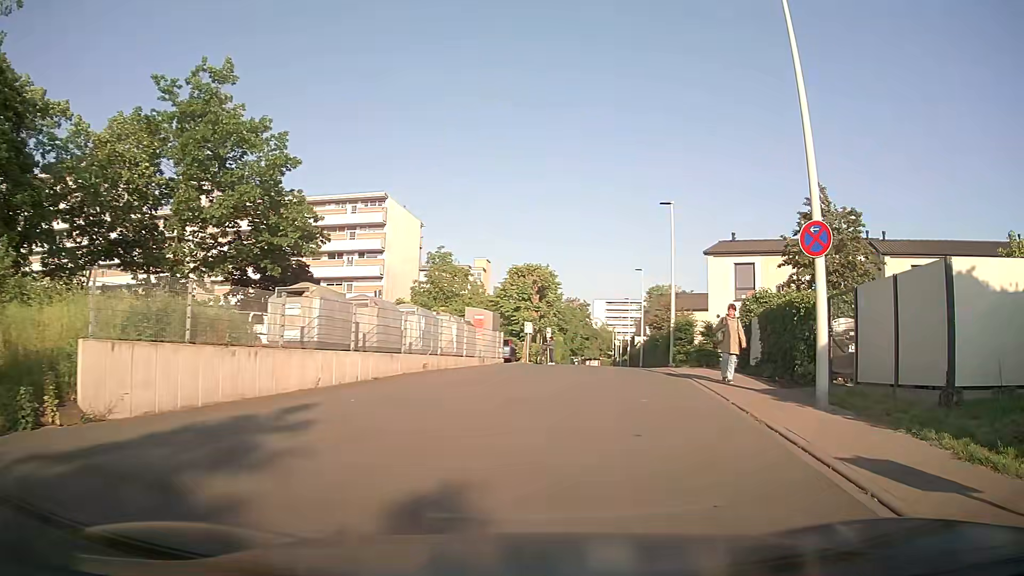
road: residential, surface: asphalt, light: Day
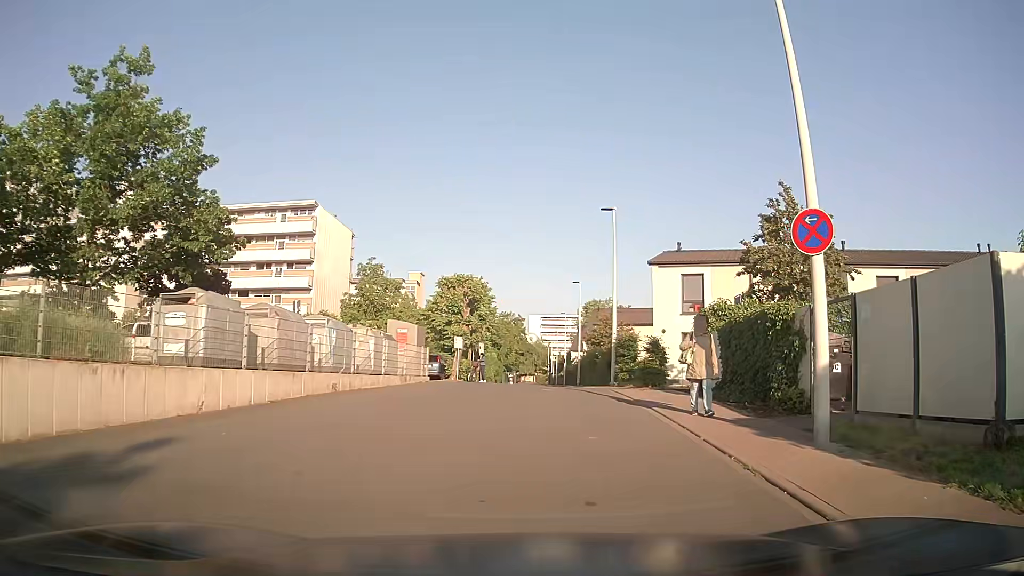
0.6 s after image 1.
(+0.2, +2.6) m; +7°
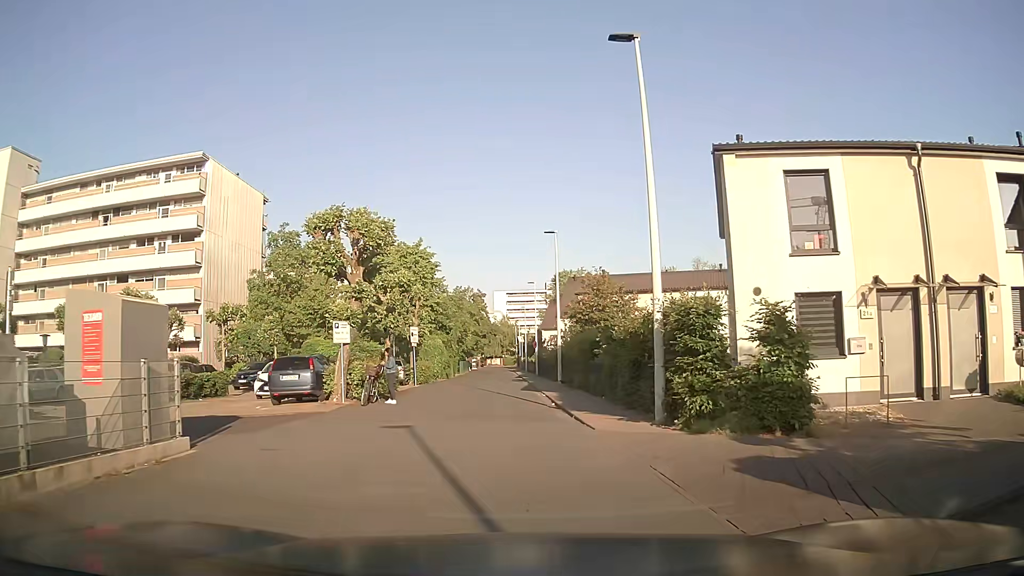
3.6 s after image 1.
(+0.7, +17.2) m; +3°
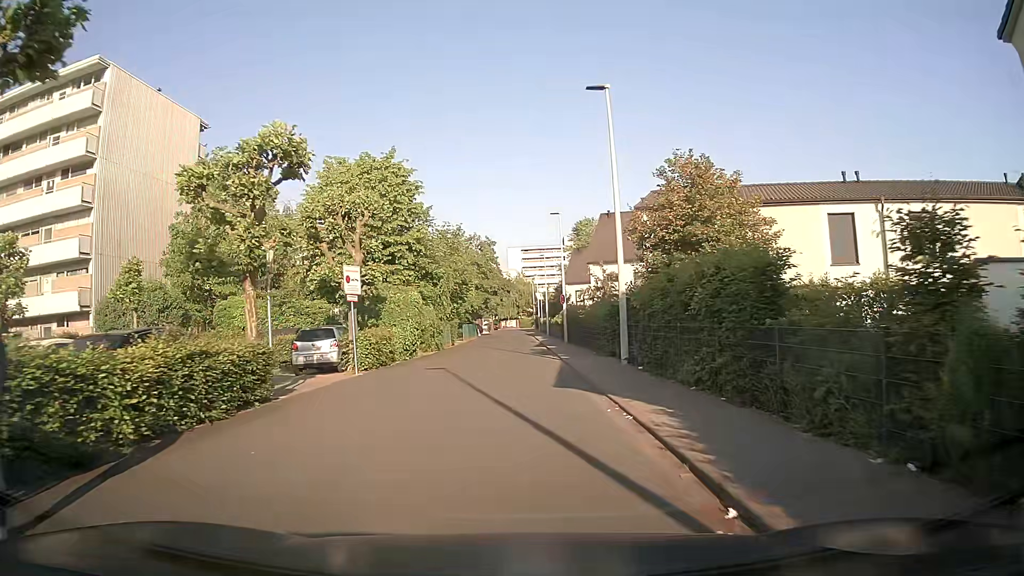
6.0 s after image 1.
(-0.6, +16.6) m; -2°
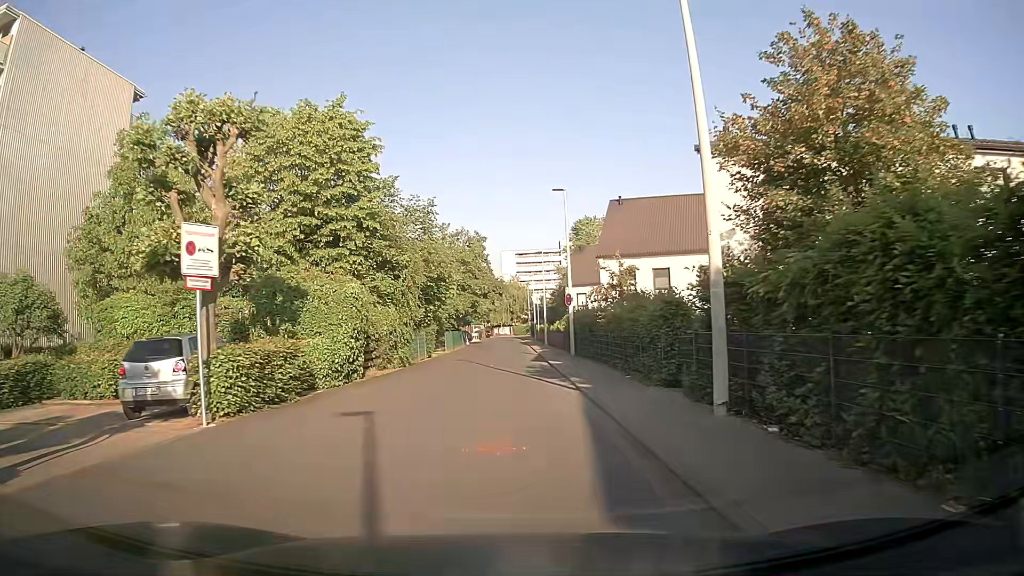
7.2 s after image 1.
(0.0, +9.5) m; +1°
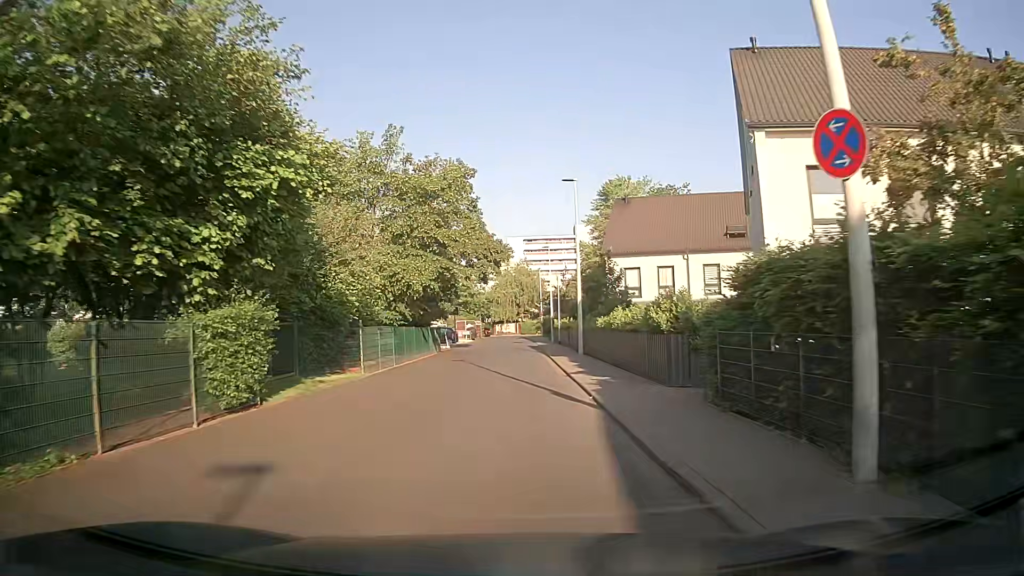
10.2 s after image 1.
(-0.3, +27.2) m; -1°
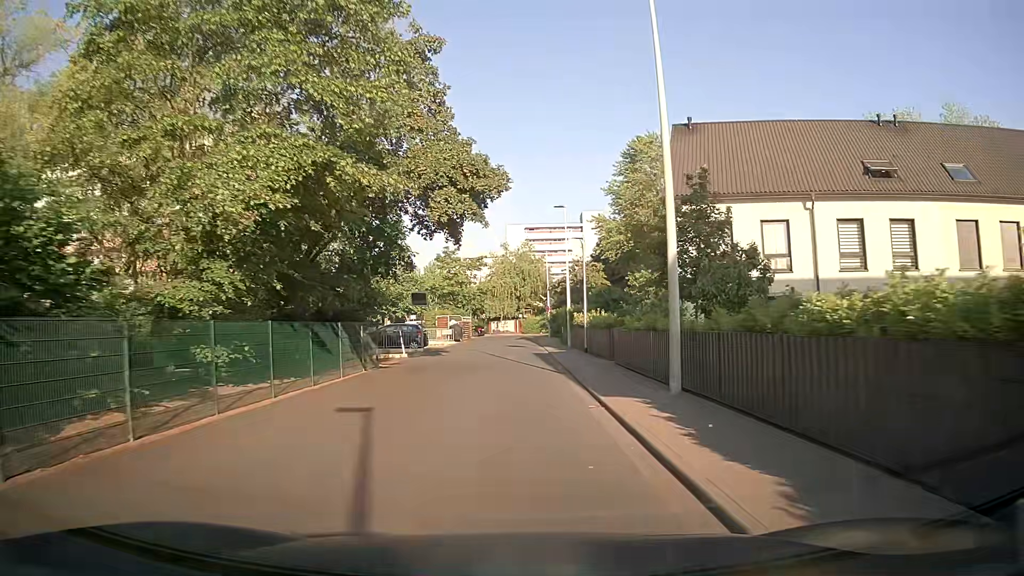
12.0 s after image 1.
(-0.1, +18.4) m; 0°
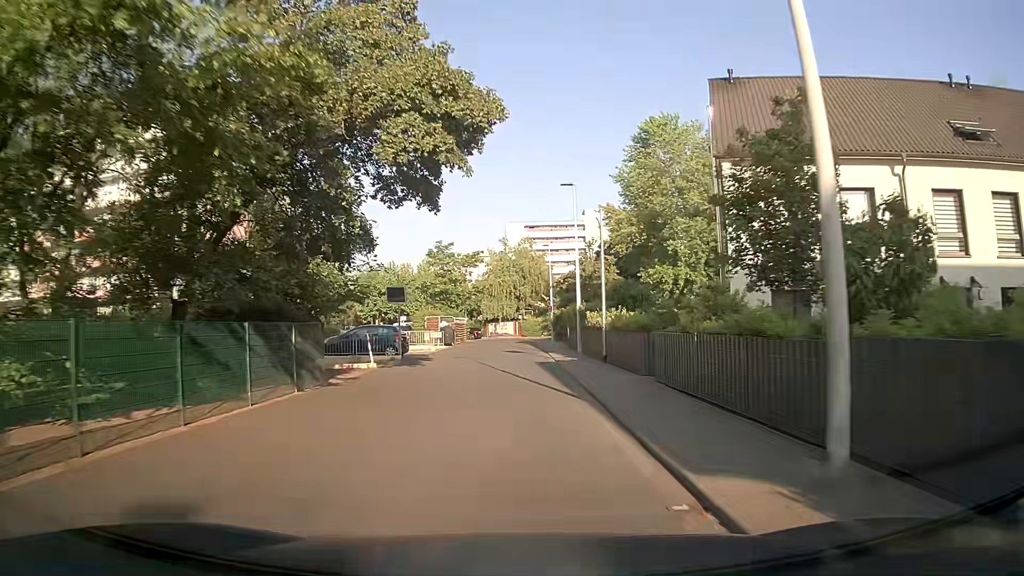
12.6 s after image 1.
(0.0, +6.4) m; 0°
